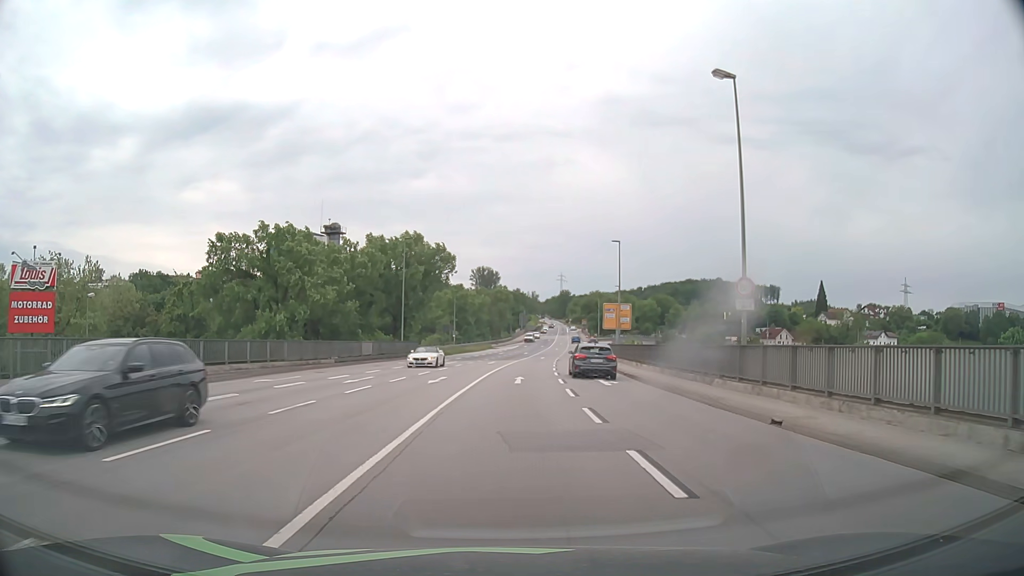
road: primary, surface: asphalt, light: Day
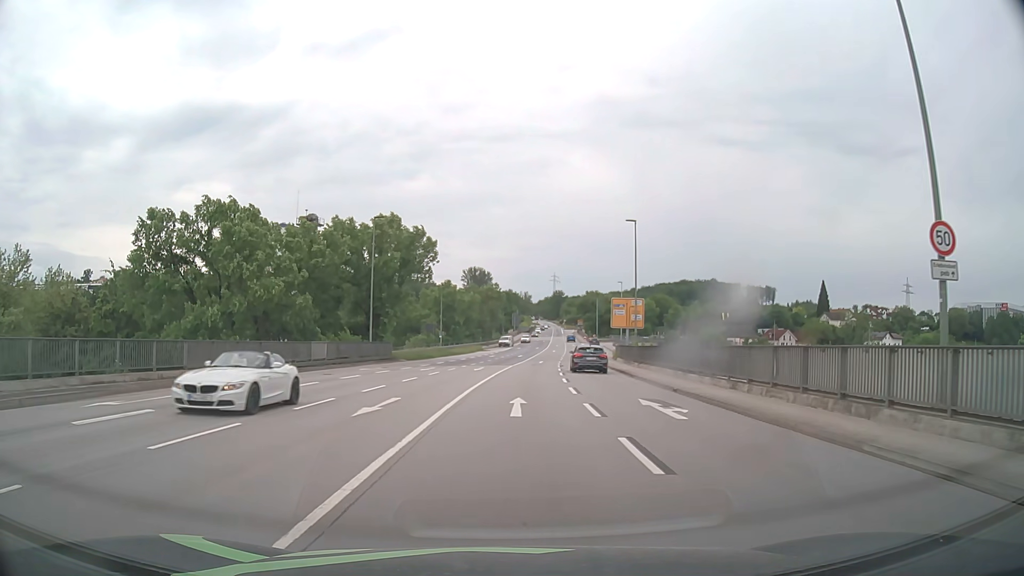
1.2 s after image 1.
(+0.1, +10.9) m; +1°
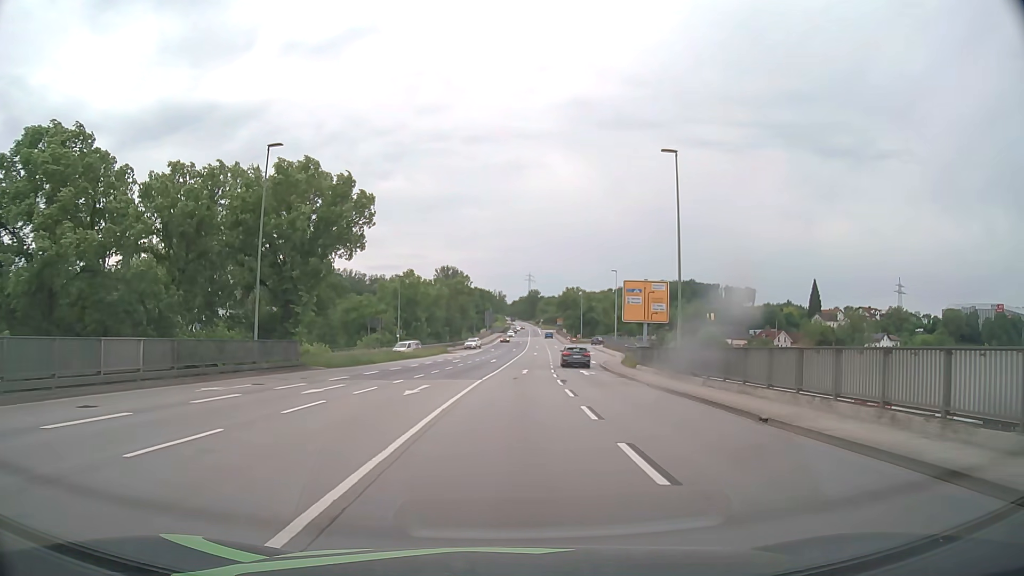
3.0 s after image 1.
(+0.3, +18.7) m; +2°
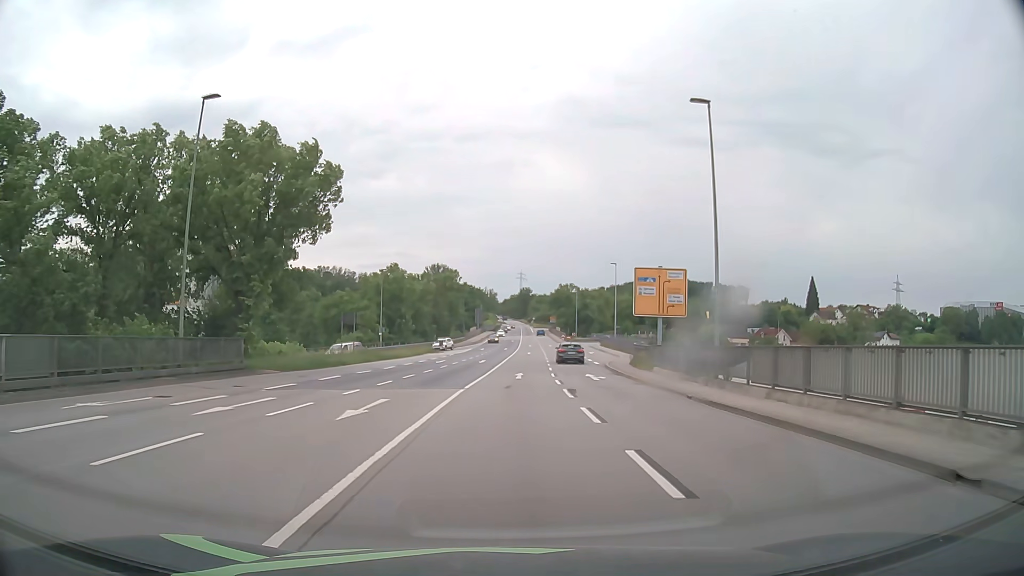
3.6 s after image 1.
(0.0, +6.8) m; +1°
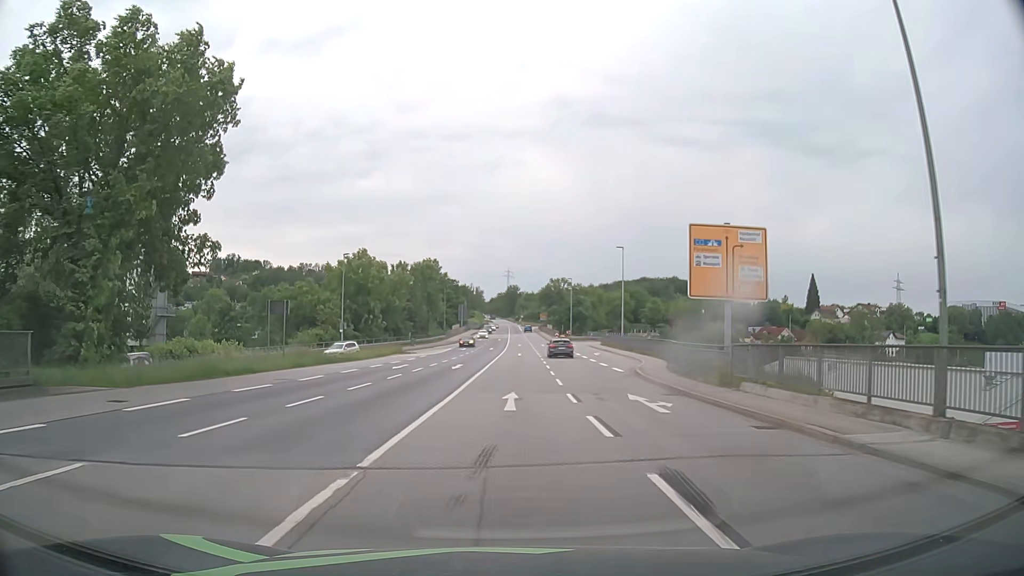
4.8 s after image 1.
(+0.2, +14.0) m; +1°
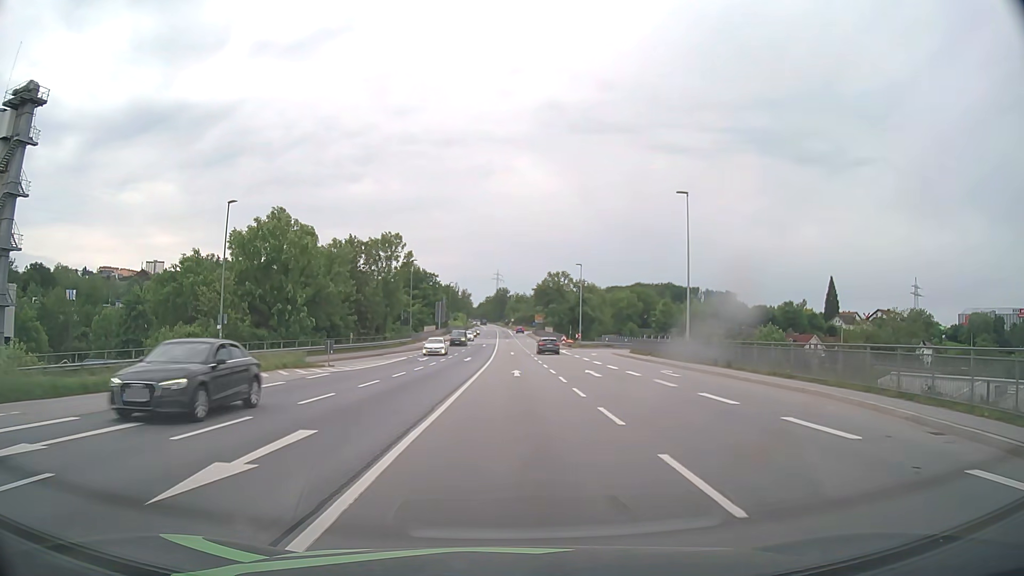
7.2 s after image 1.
(+0.3, +28.9) m; +1°
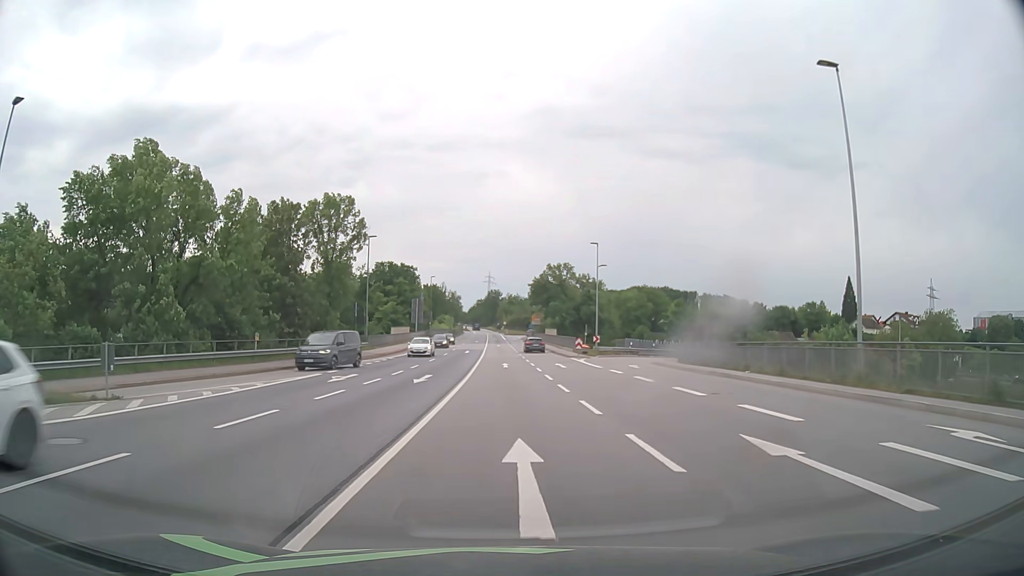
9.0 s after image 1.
(+0.1, +22.1) m; 0°
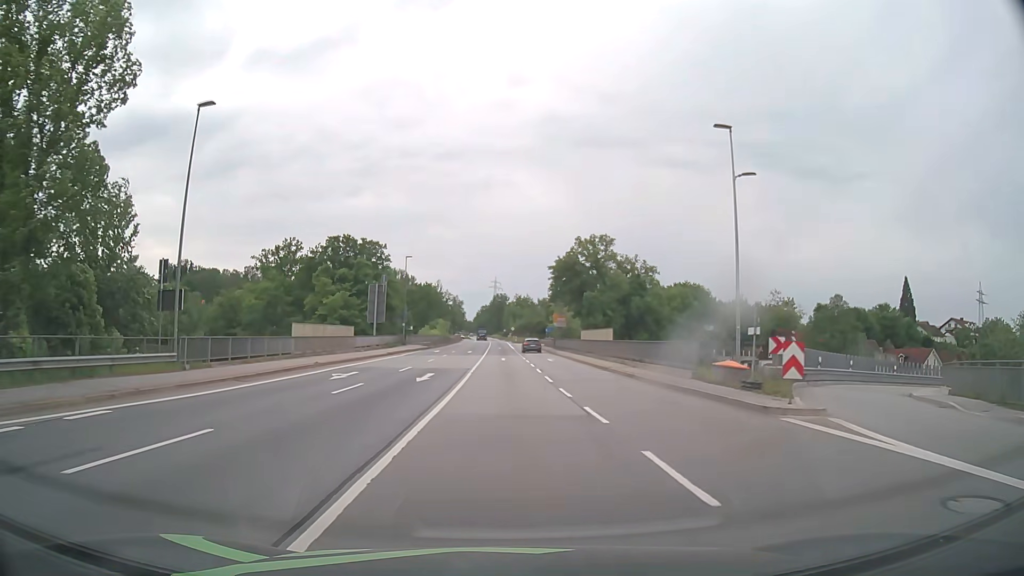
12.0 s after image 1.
(-0.2, +37.6) m; 0°
